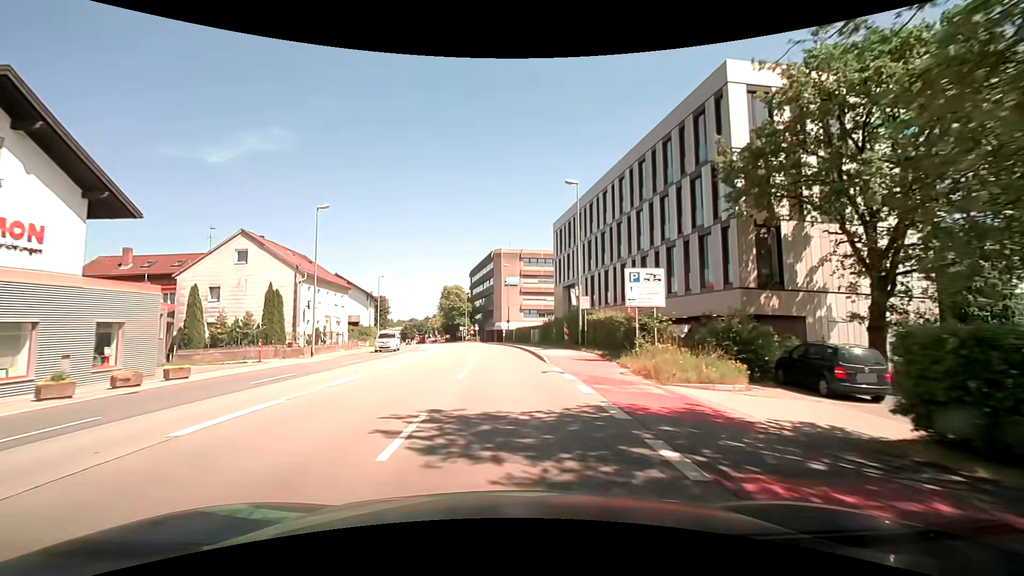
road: primary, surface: asphalt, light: Day
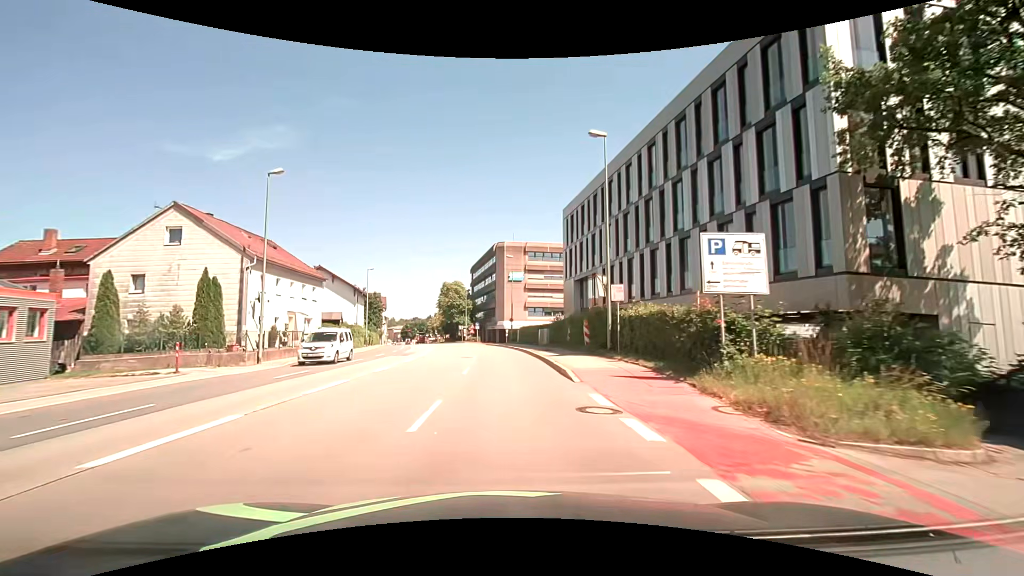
(0.0, +7.6) m; 0°
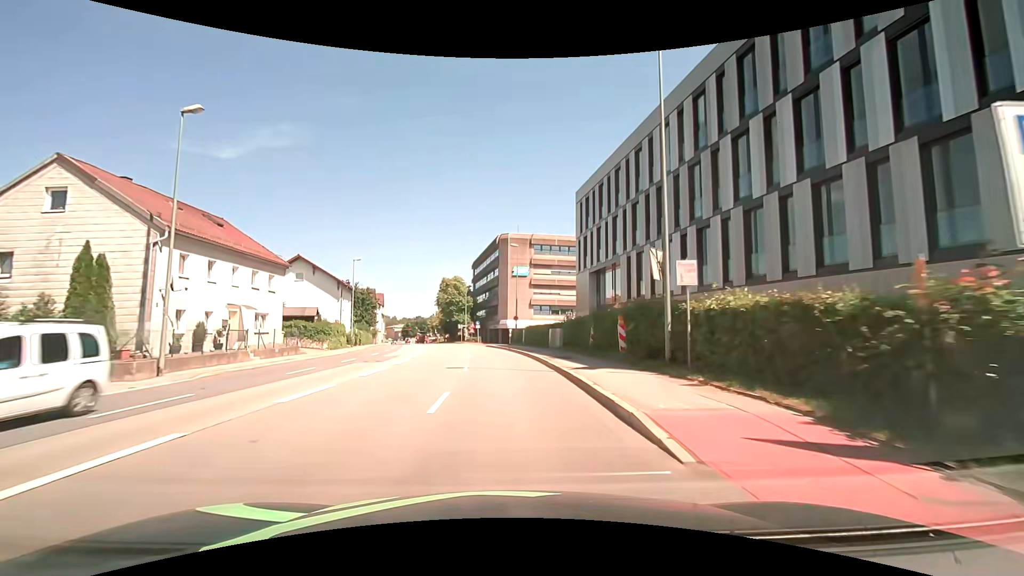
(0.0, +7.6) m; -1°
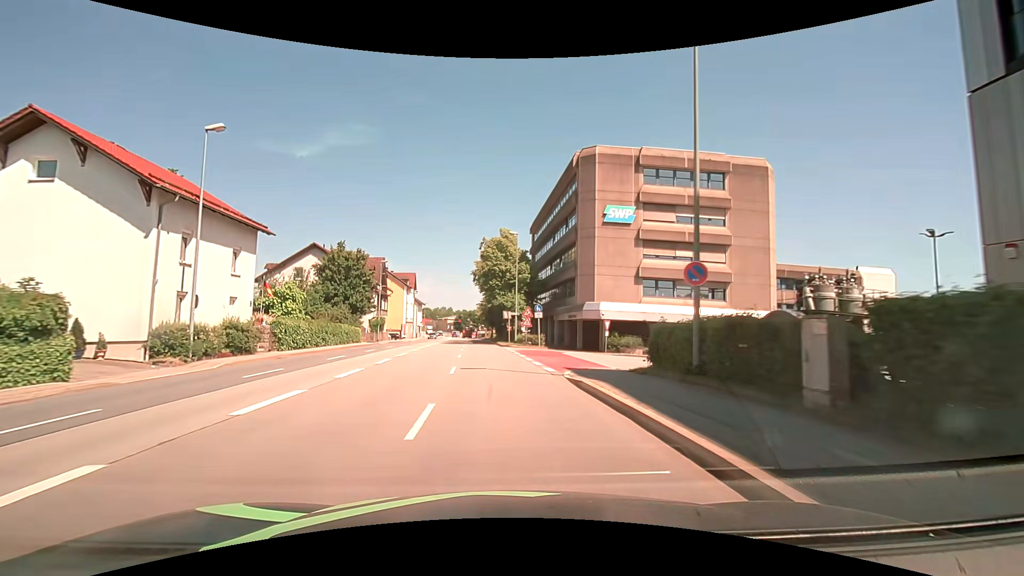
(-1.7, +38.2) m; -6°
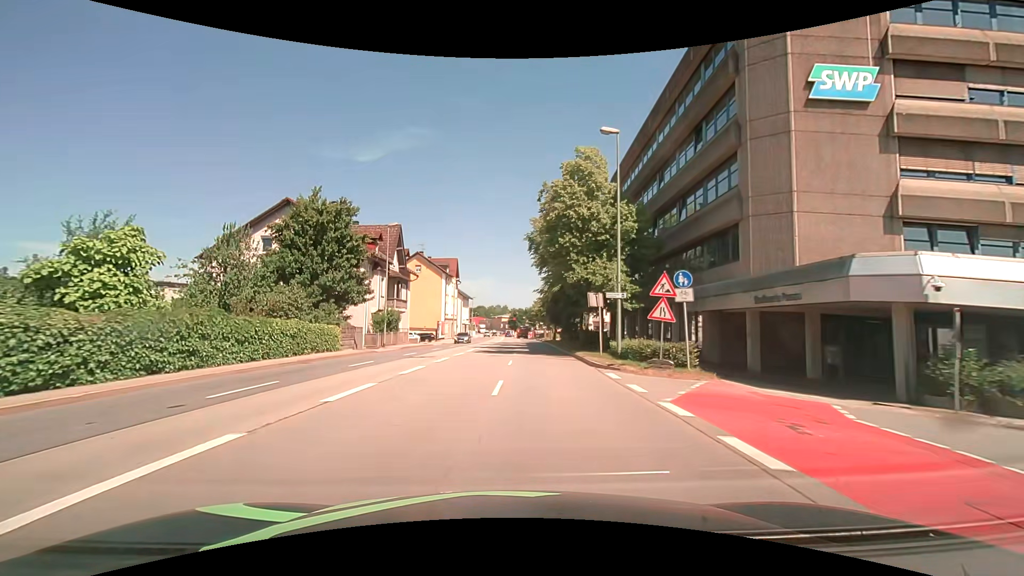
(-1.3, +23.0) m; -6°
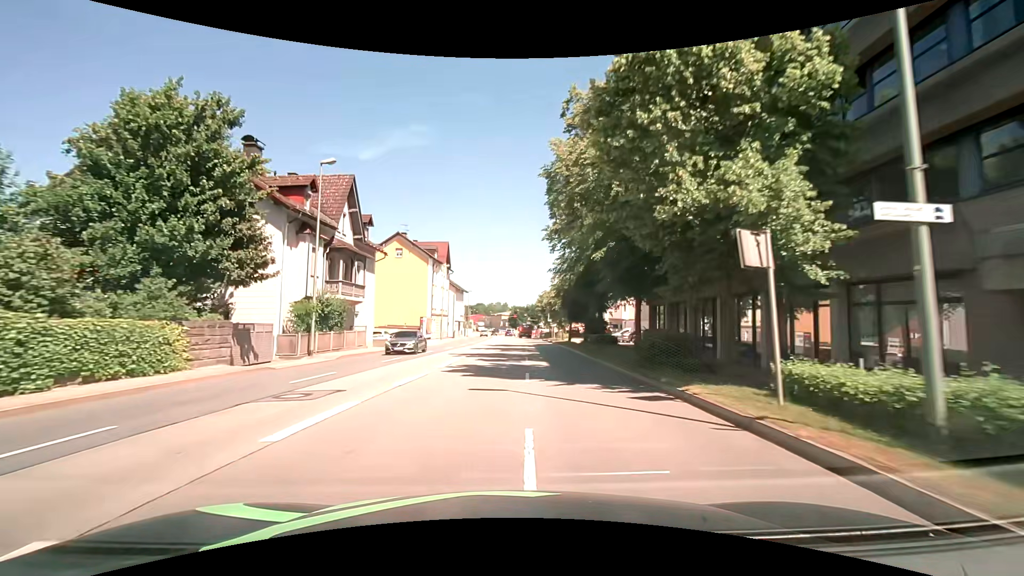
(-0.2, +15.4) m; -1°
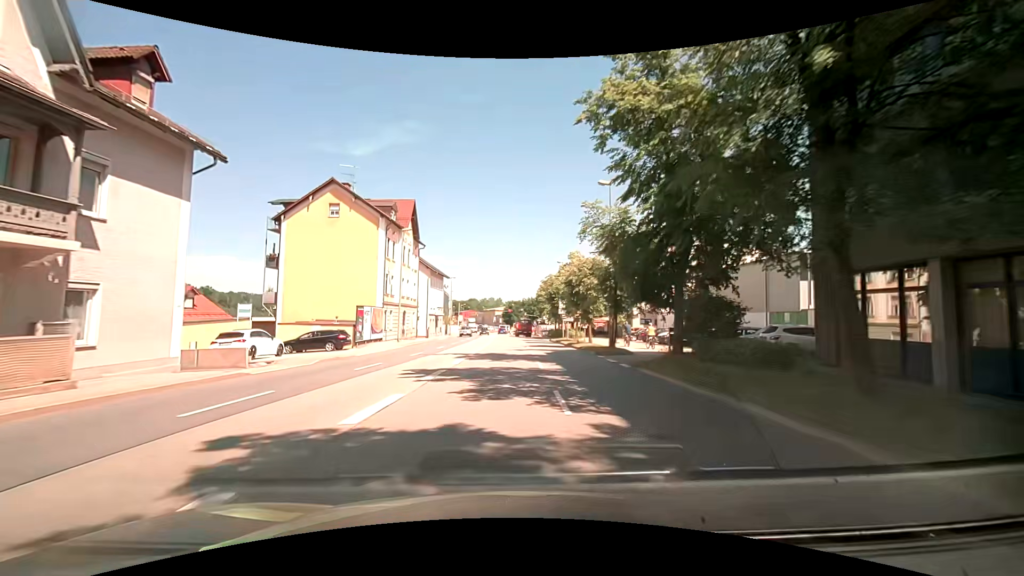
(+0.3, +23.0) m; +1°
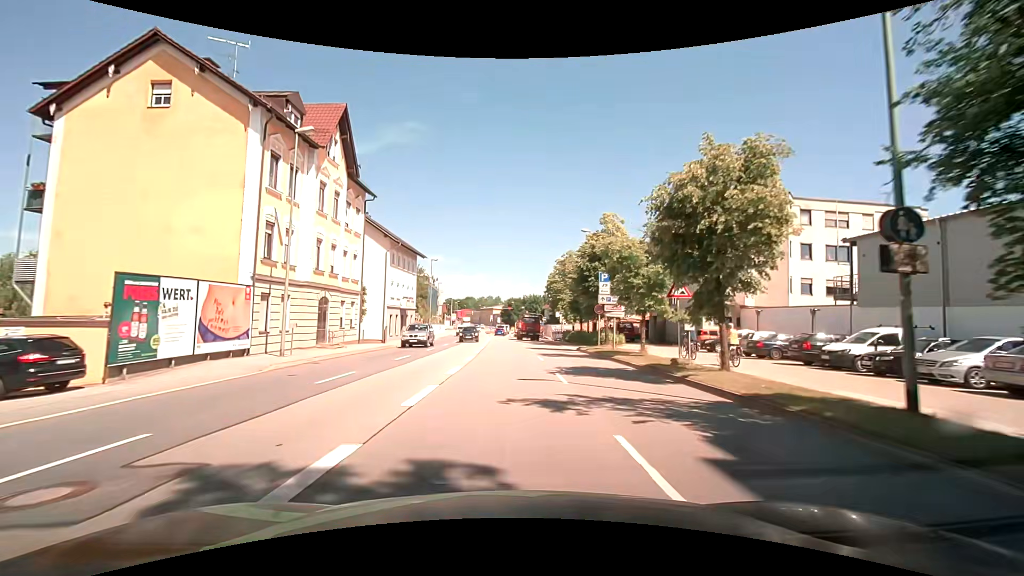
(+0.1, +22.3) m; +1°
(0, +10) (0, +20) (0, +30) (0, +40) (0, +50) (-1, +60) (-1, +70) (-1, +80) (-2, +90) (-2, +100) m
